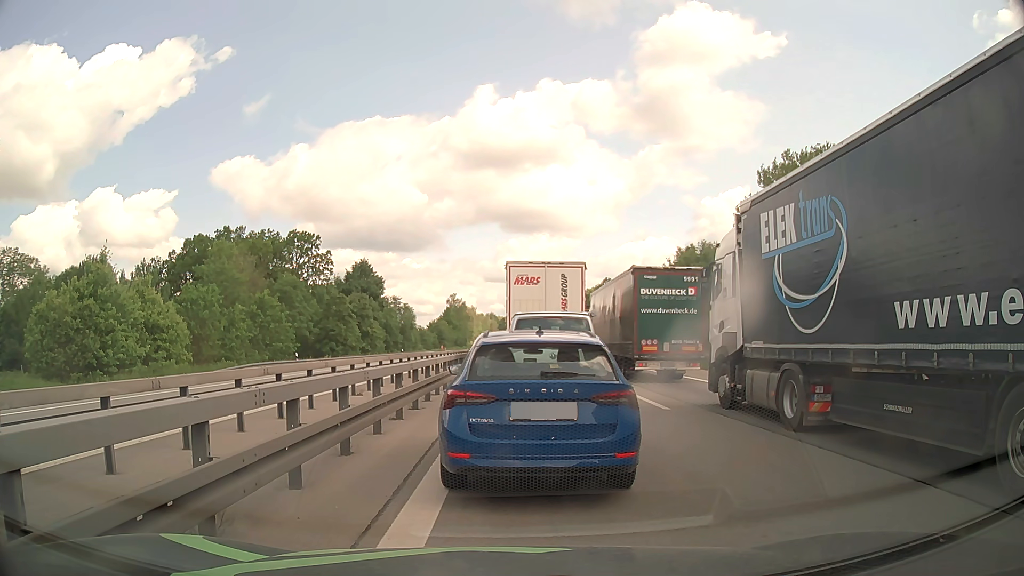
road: motorway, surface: asphalt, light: Day
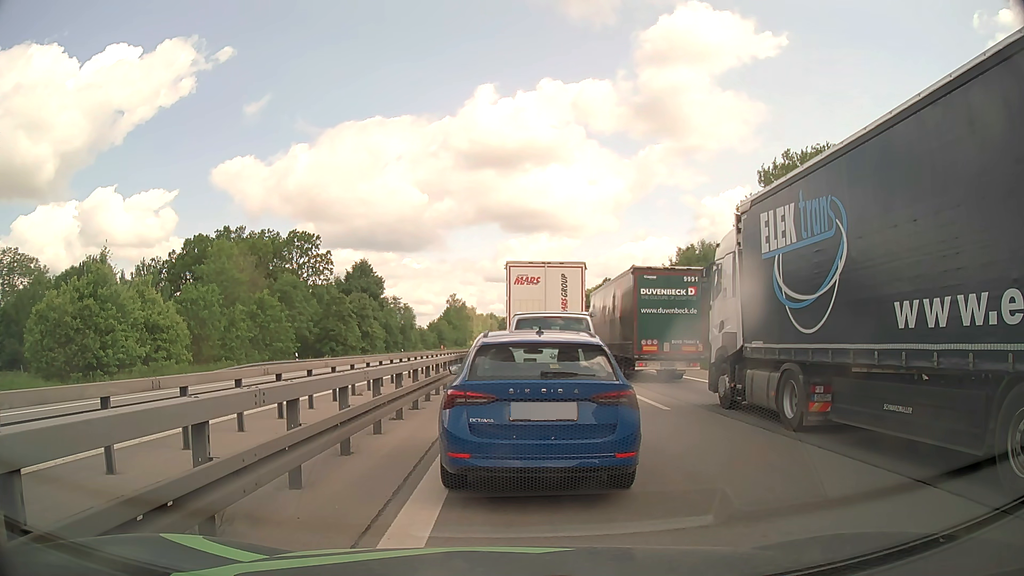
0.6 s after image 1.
(0.0, 0.0) m; 0°
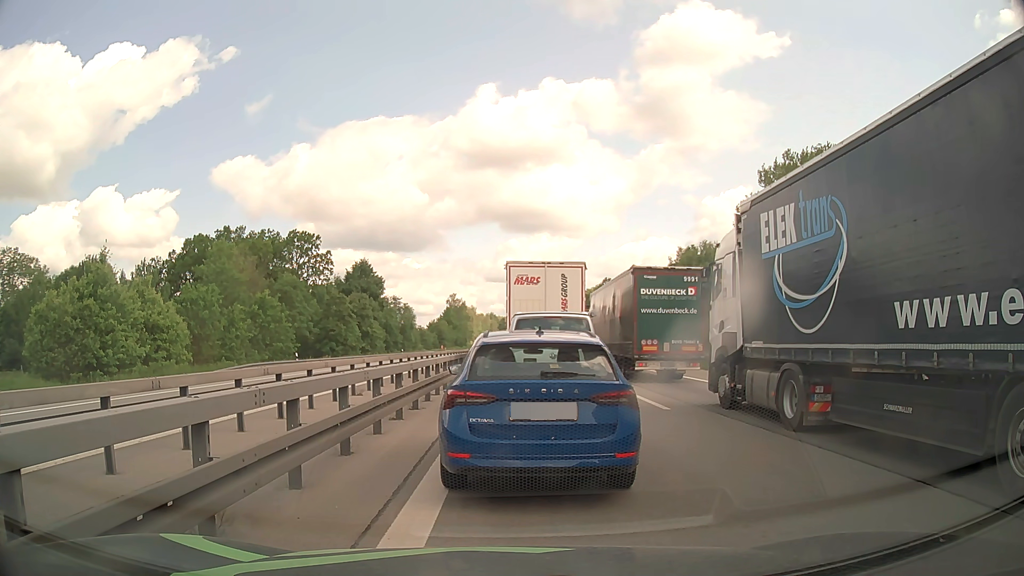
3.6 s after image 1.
(0.0, 0.0) m; 0°
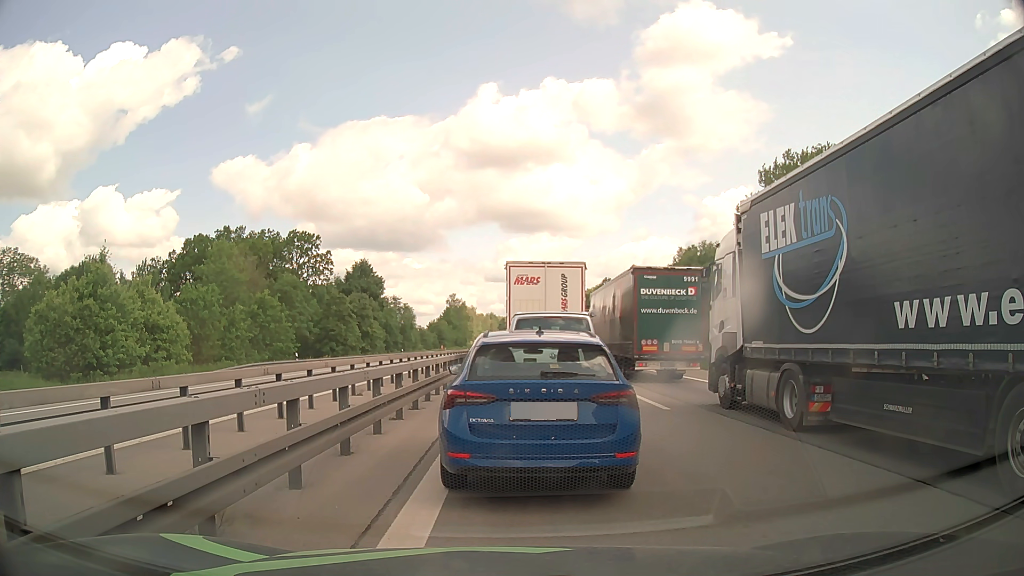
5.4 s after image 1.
(0.0, 0.0) m; 0°
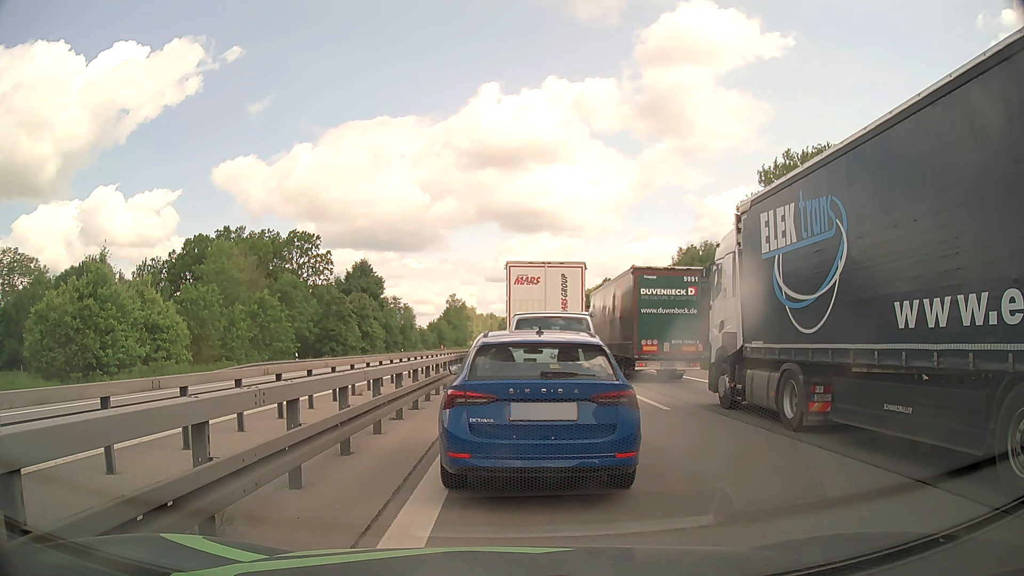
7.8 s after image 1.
(0.0, 0.0) m; 0°
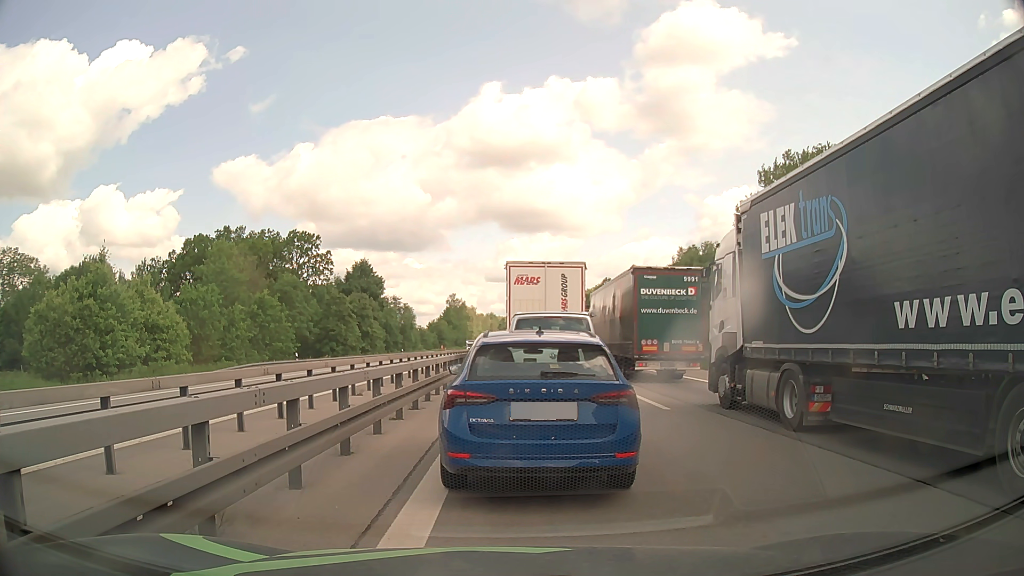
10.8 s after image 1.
(0.0, 0.0) m; 0°
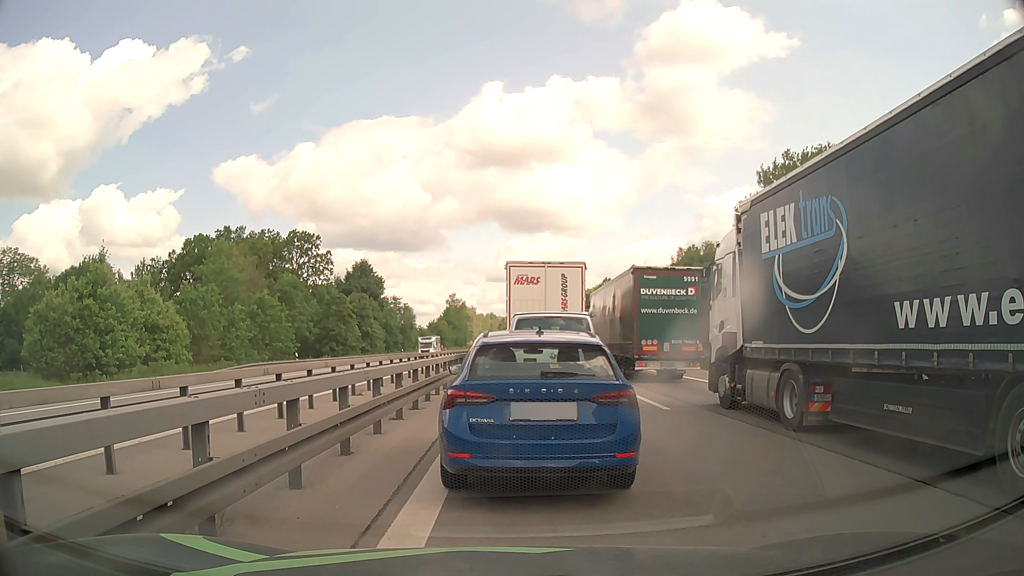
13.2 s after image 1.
(0.0, 0.0) m; 0°
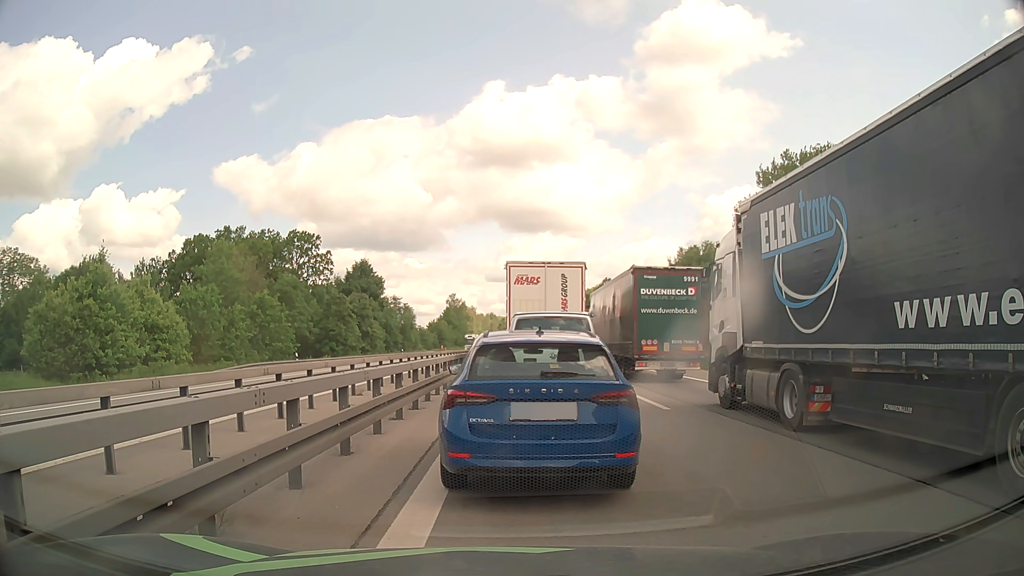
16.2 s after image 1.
(0.0, 0.0) m; 0°
